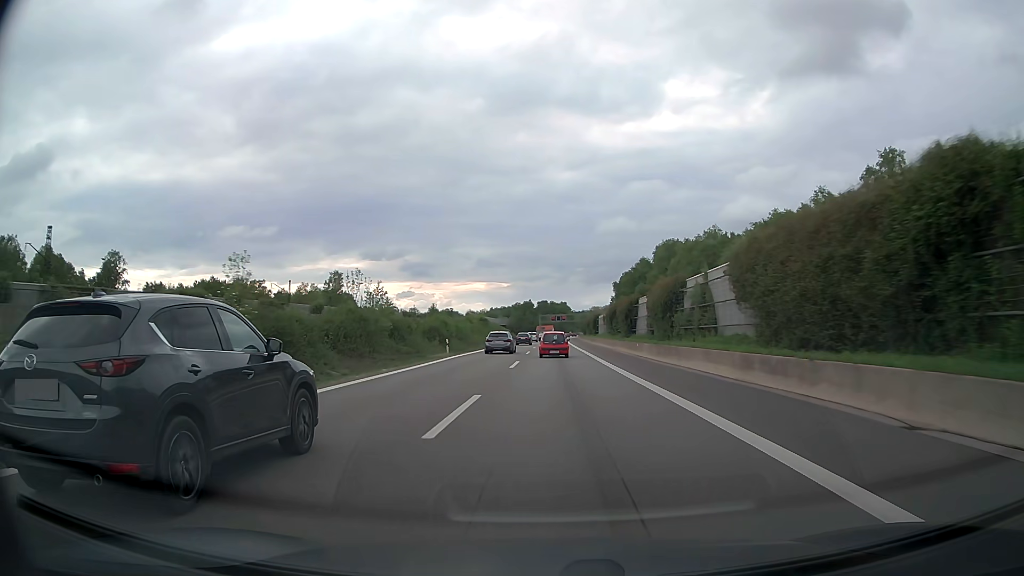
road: motorway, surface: asphalt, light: Day
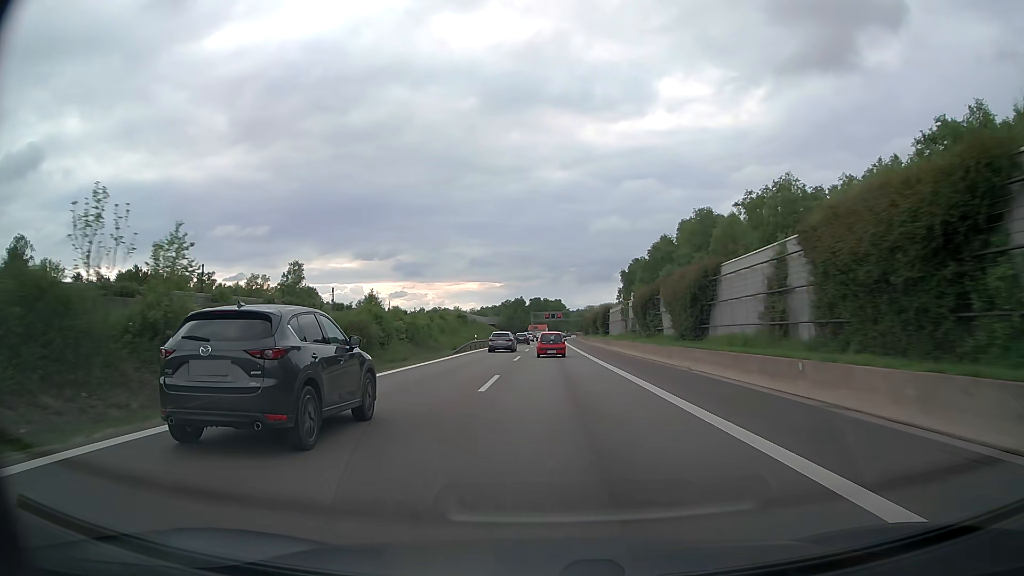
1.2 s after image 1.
(+0.2, +28.7) m; +1°
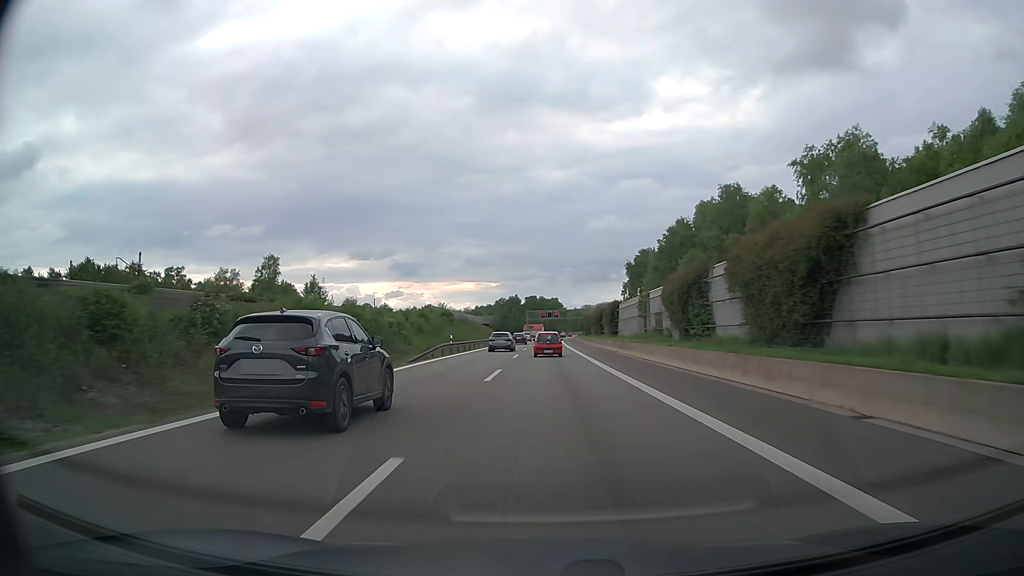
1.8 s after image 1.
(0.0, +14.4) m; 0°
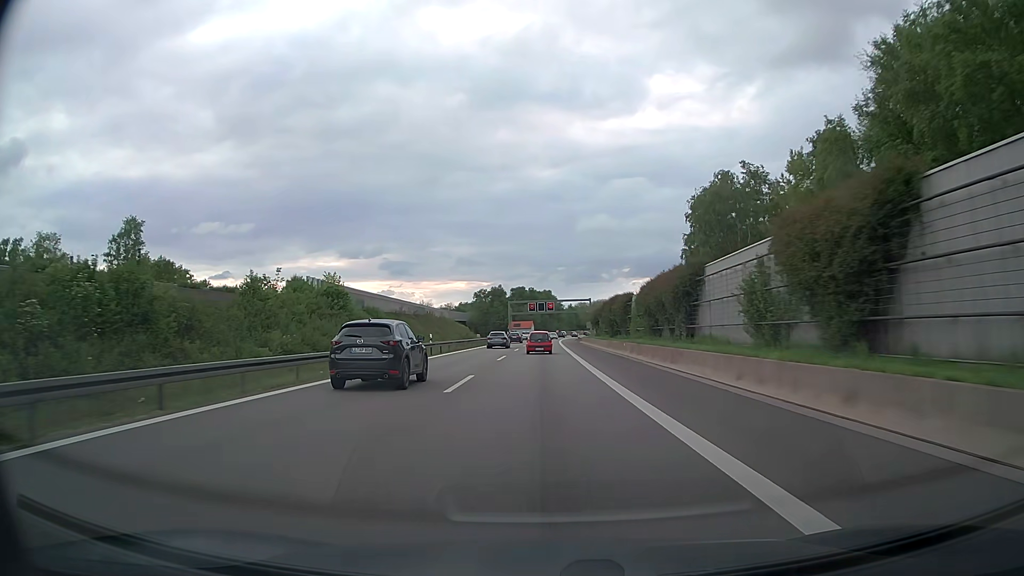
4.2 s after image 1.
(+0.5, +57.5) m; +1°
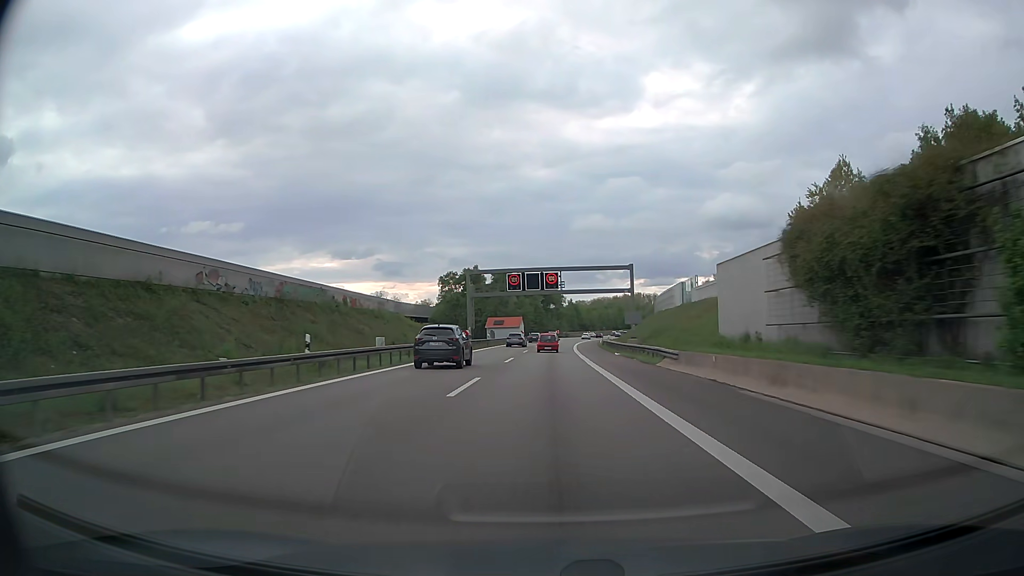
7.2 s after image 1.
(0.0, +72.2) m; 0°
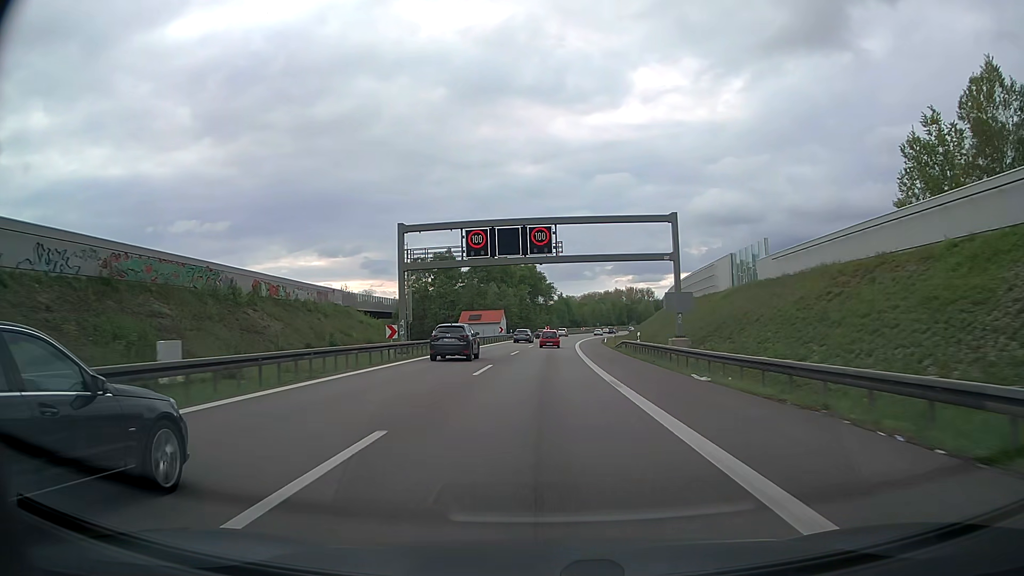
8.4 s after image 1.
(+0.3, +29.1) m; +1°
